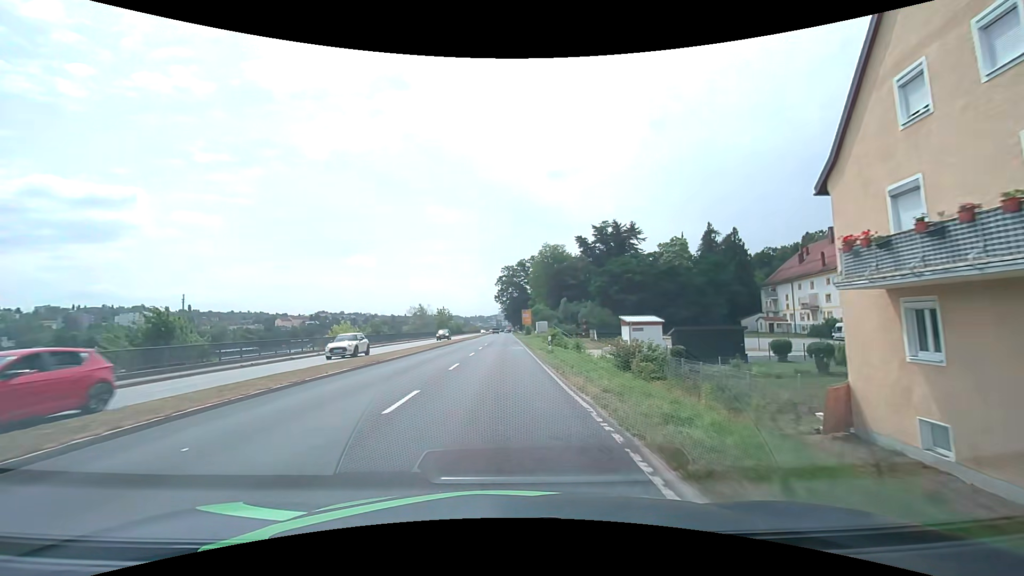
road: primary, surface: asphalt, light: Day
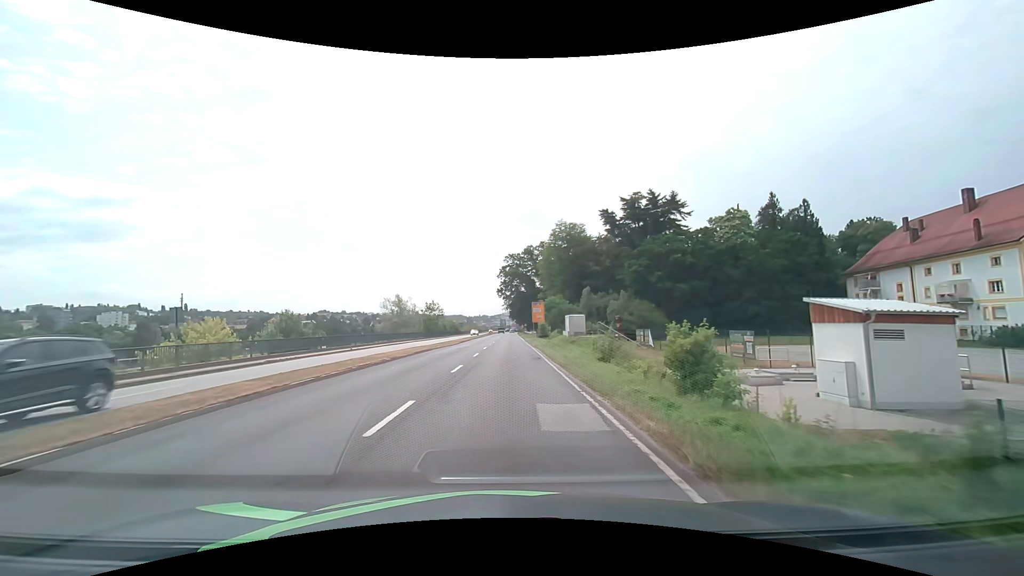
(-0.2, +29.1) m; -1°
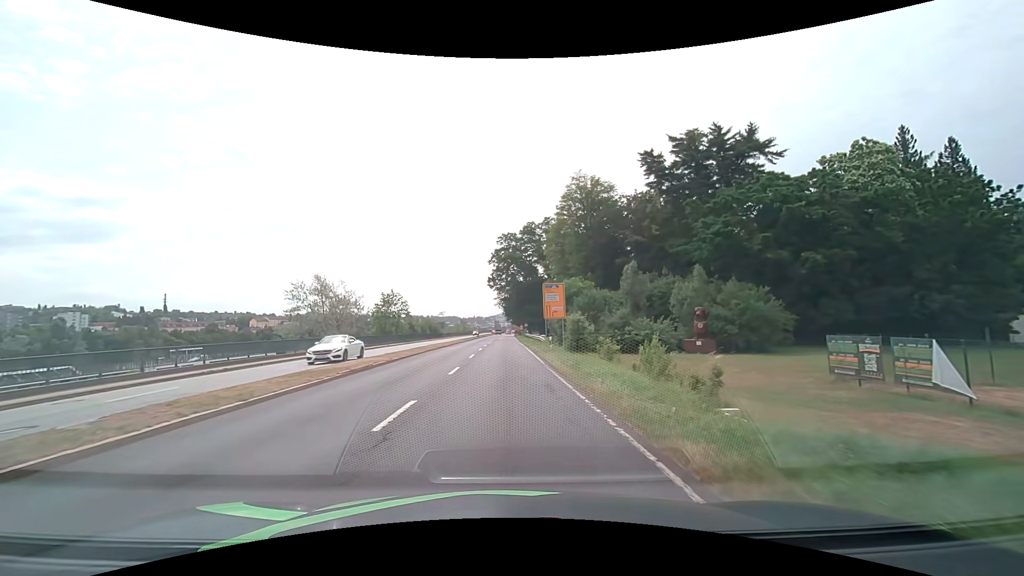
(+0.2, +35.9) m; 0°
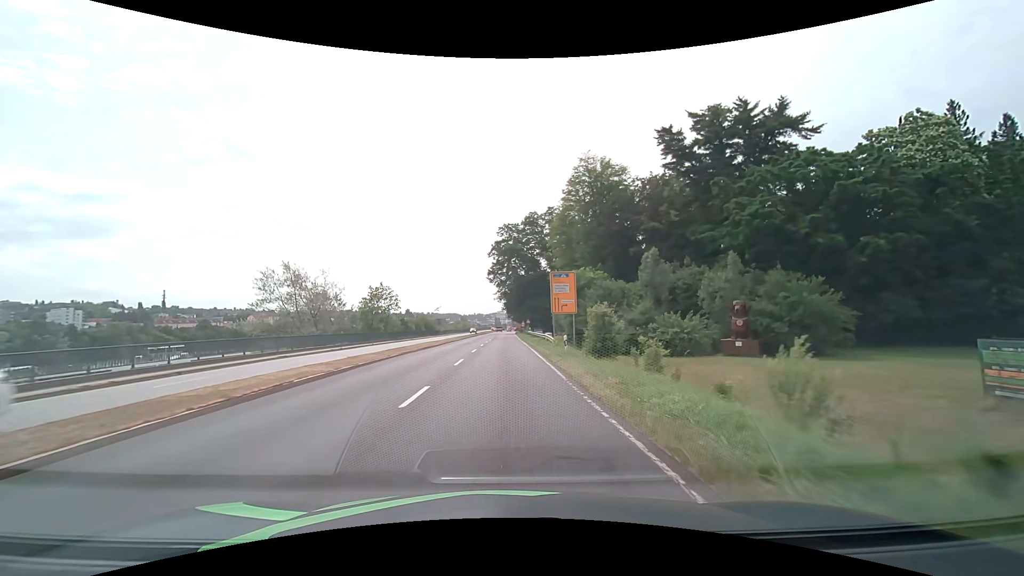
(0.0, +7.4) m; 0°
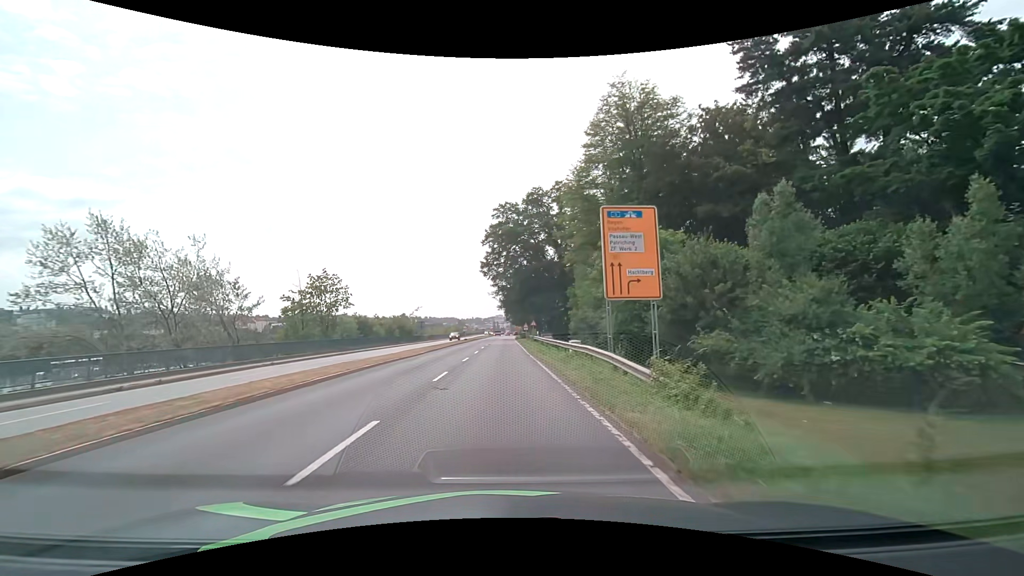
(+0.1, +22.4) m; 0°
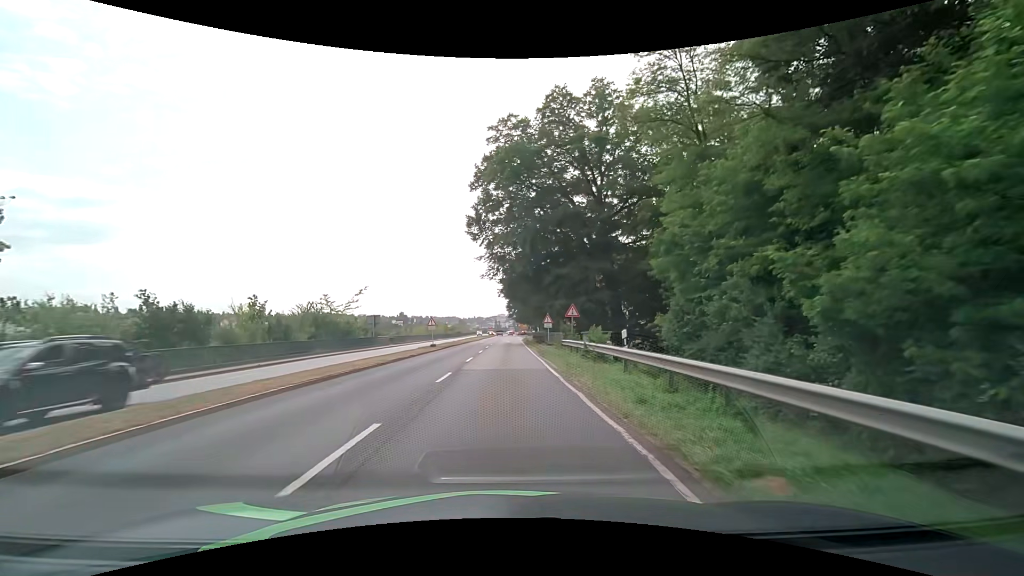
(-0.1, +36.9) m; 0°
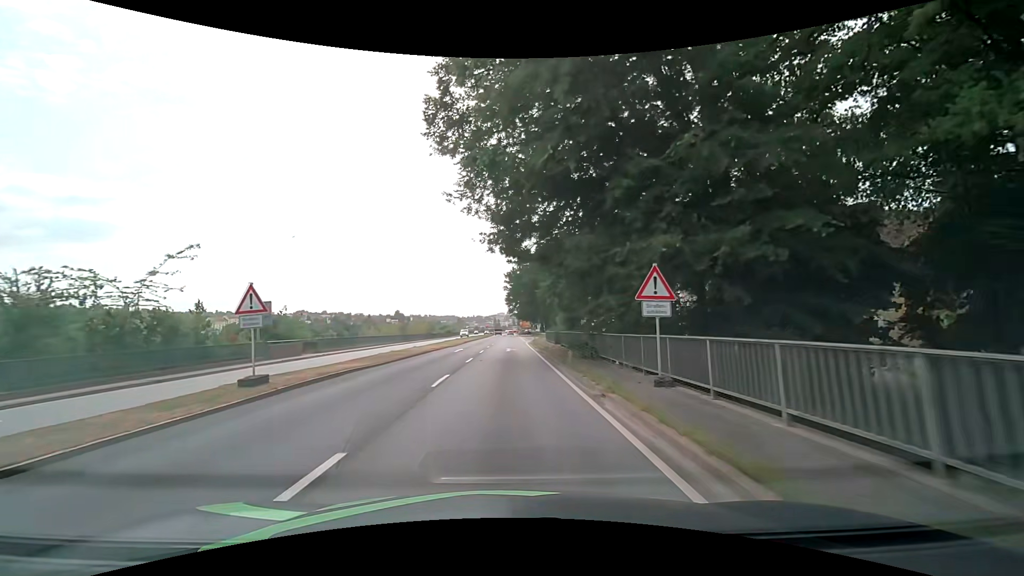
(+0.1, +29.0) m; 0°
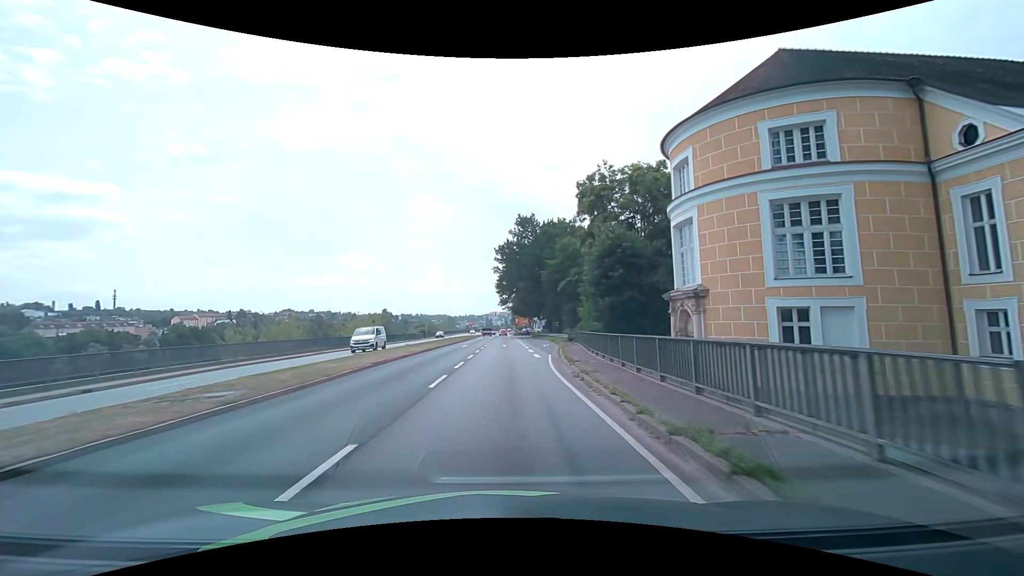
(+0.2, +36.0) m; +1°
(0, +10) (0, +20) (0, +30) (0, +40) (0, +50) (0, +60) (0, +70) (-1, +80) (-1, +90) (-1, +100) m
